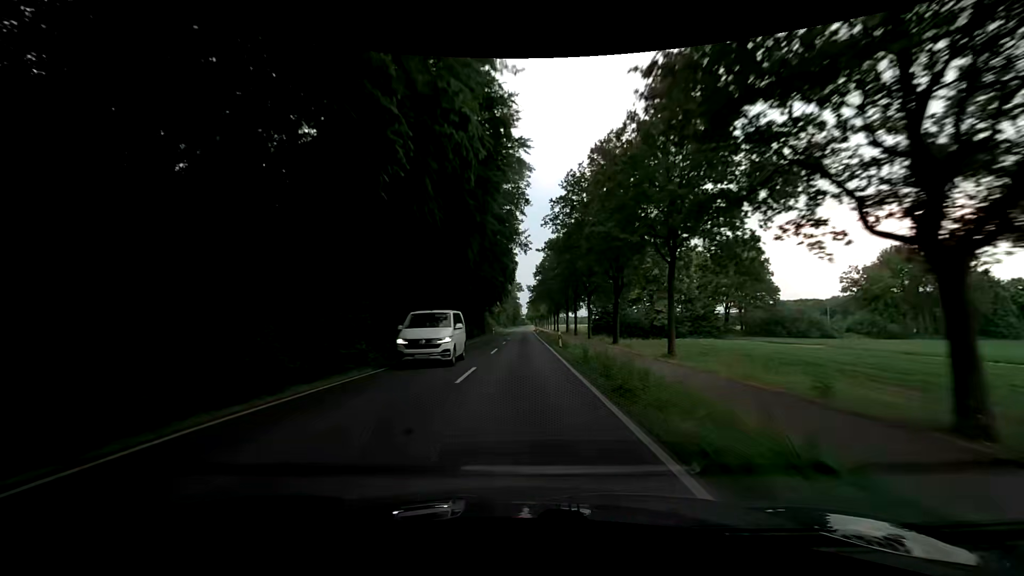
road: secondary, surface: asphalt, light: Day
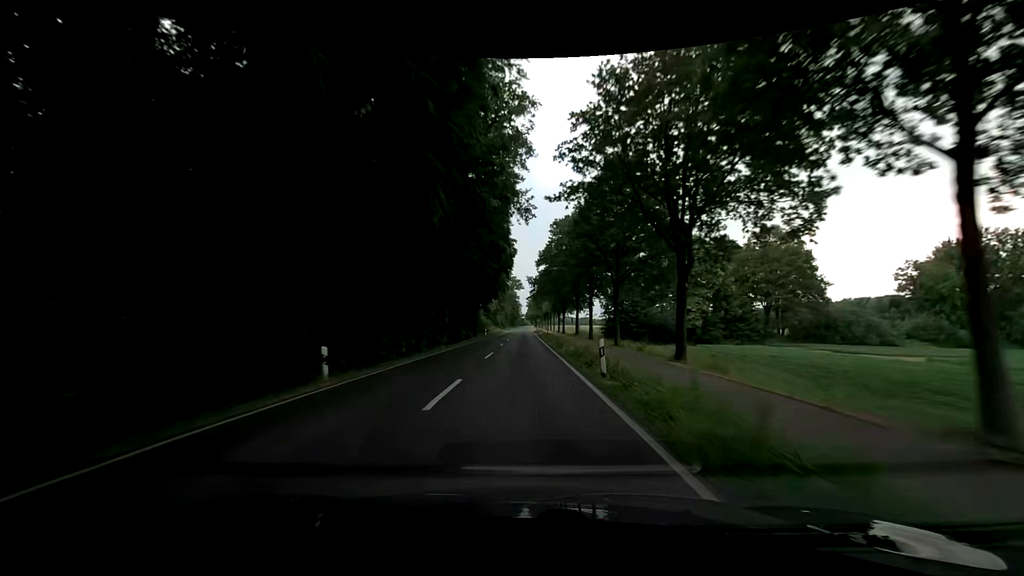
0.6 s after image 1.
(-0.1, +15.8) m; -1°
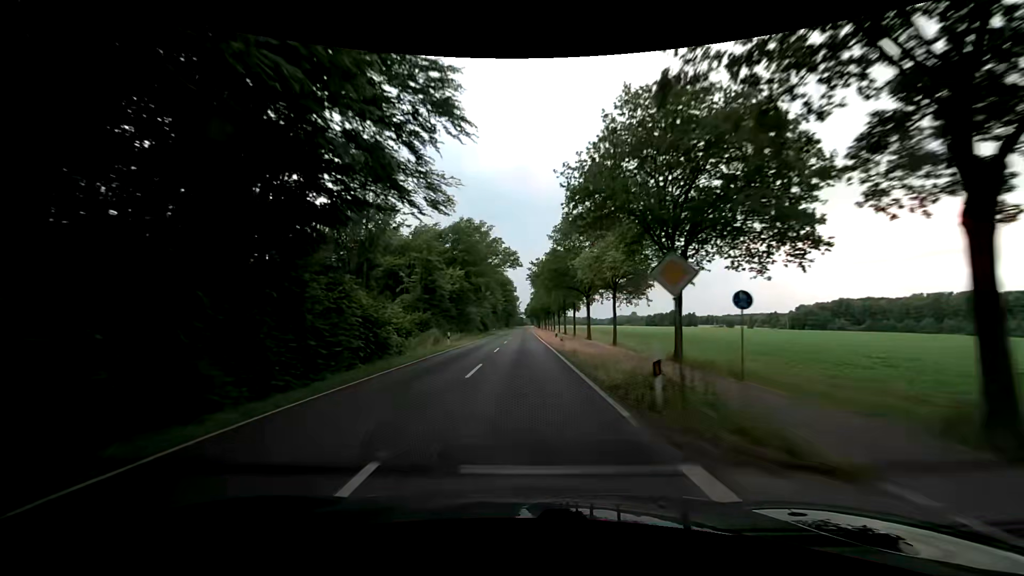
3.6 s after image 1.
(+0.6, +79.0) m; +1°
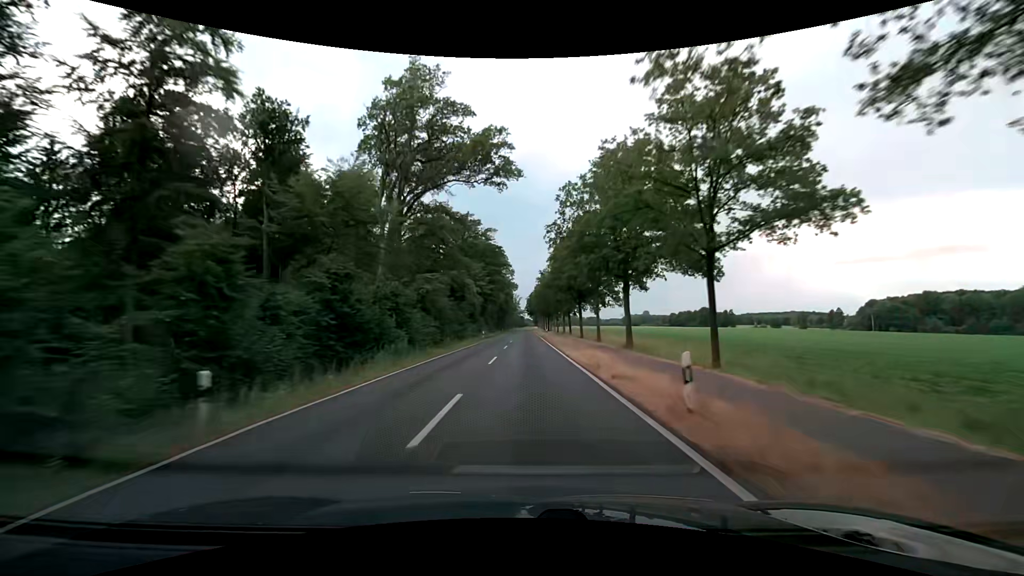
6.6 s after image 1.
(-0.4, +79.0) m; 0°
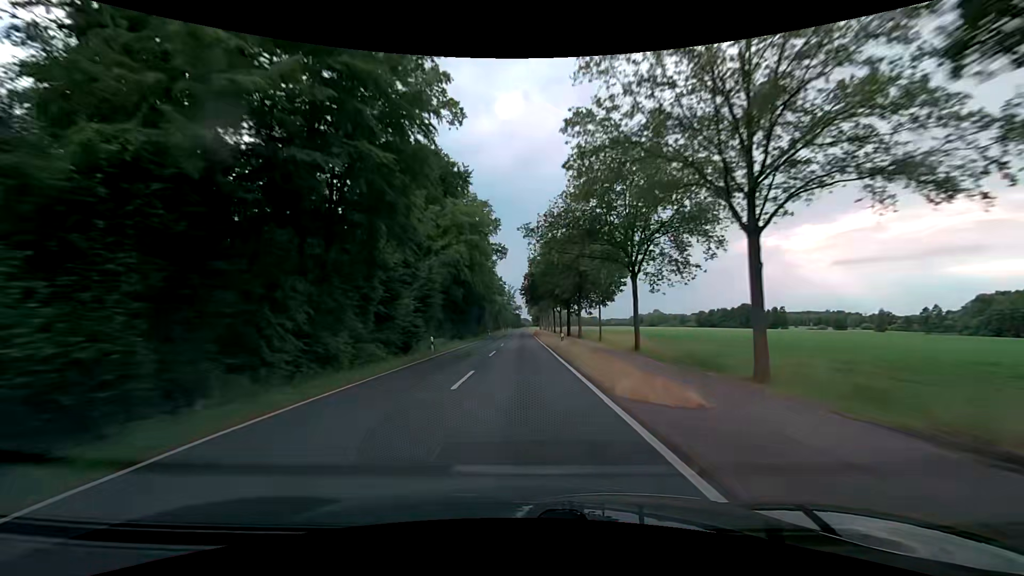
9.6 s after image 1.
(+0.3, +79.0) m; 0°
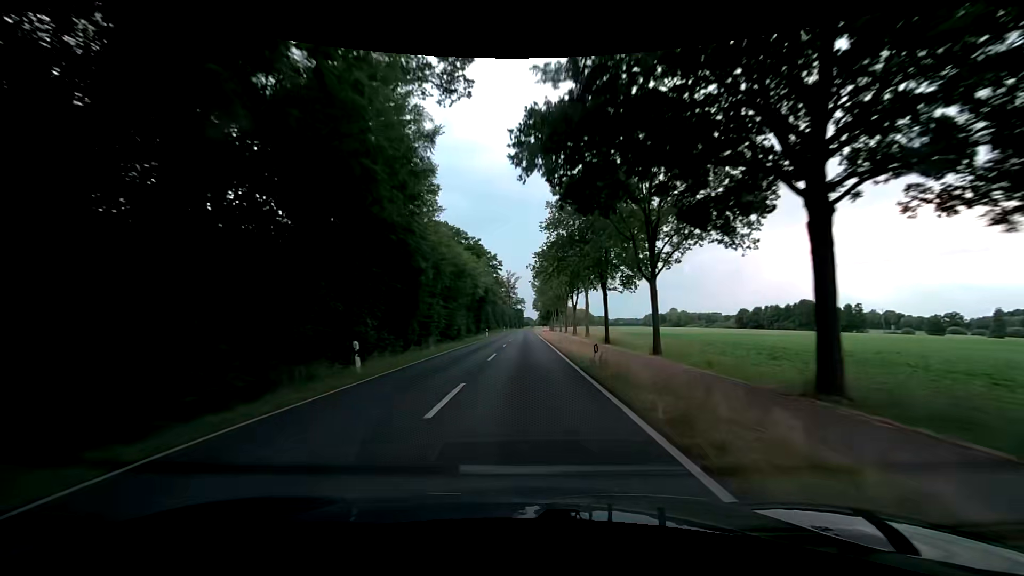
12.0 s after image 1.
(0.0, +63.2) m; 0°
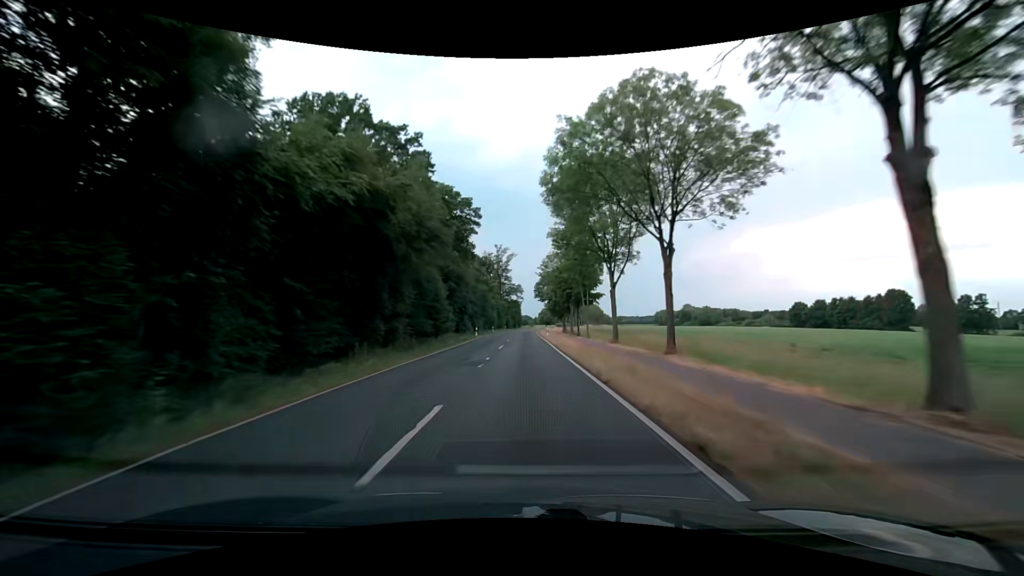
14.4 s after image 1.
(+0.4, +63.2) m; 0°
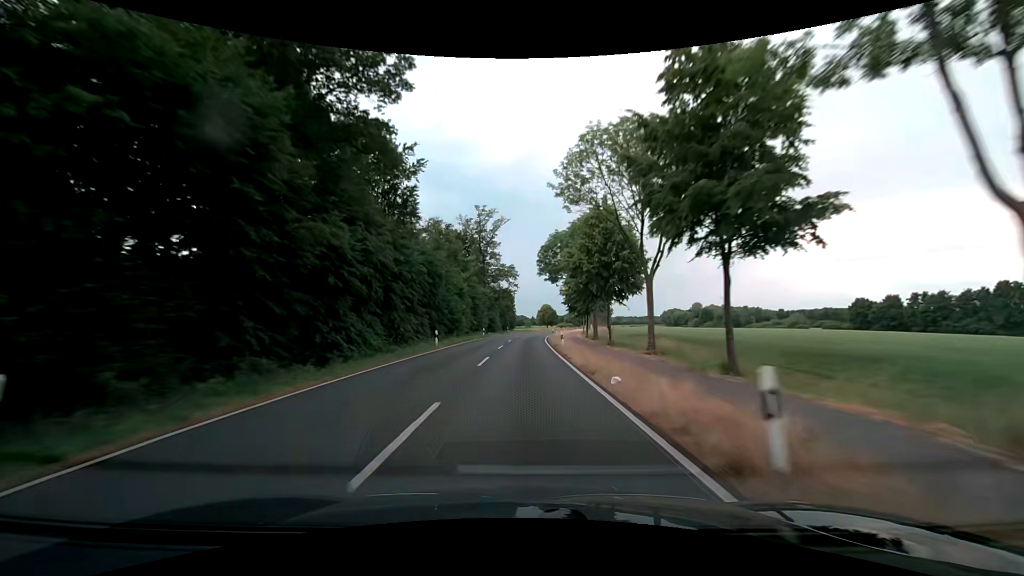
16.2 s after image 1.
(+0.4, +47.4) m; +1°
(0, +10) (0, +20) (0, +30) (+1, +40) (+1, +50) (+2, +60) (+2, +70) (+3, +80) (+4, +90) (+5, +100) m
